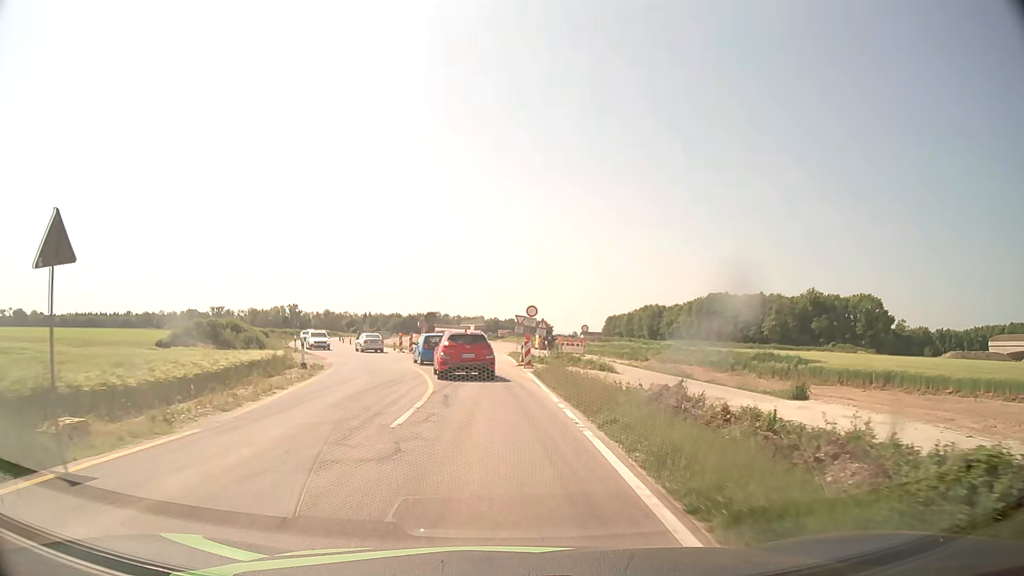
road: service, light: Day
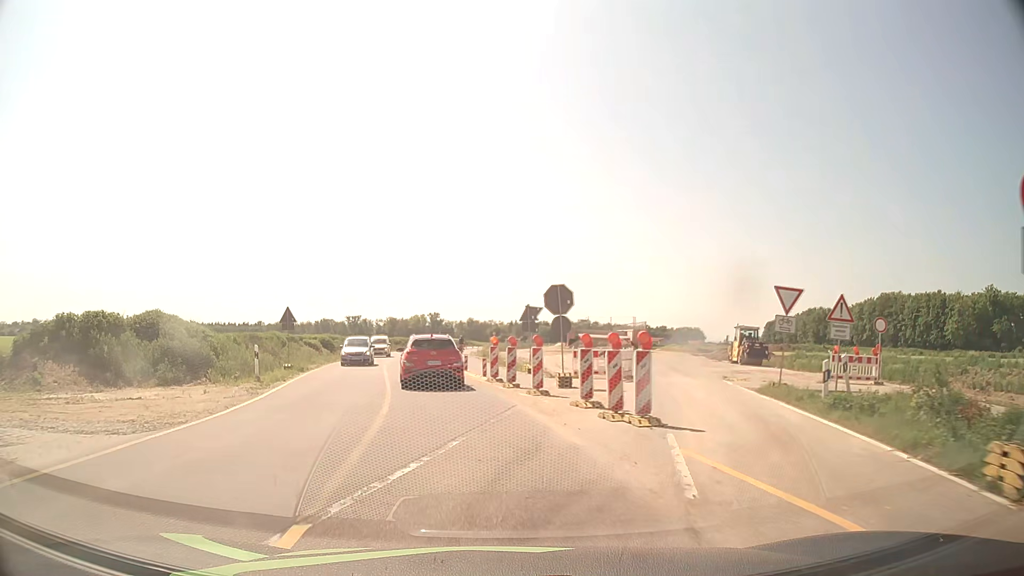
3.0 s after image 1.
(-2.3, +28.9) m; -13°
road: unclassified
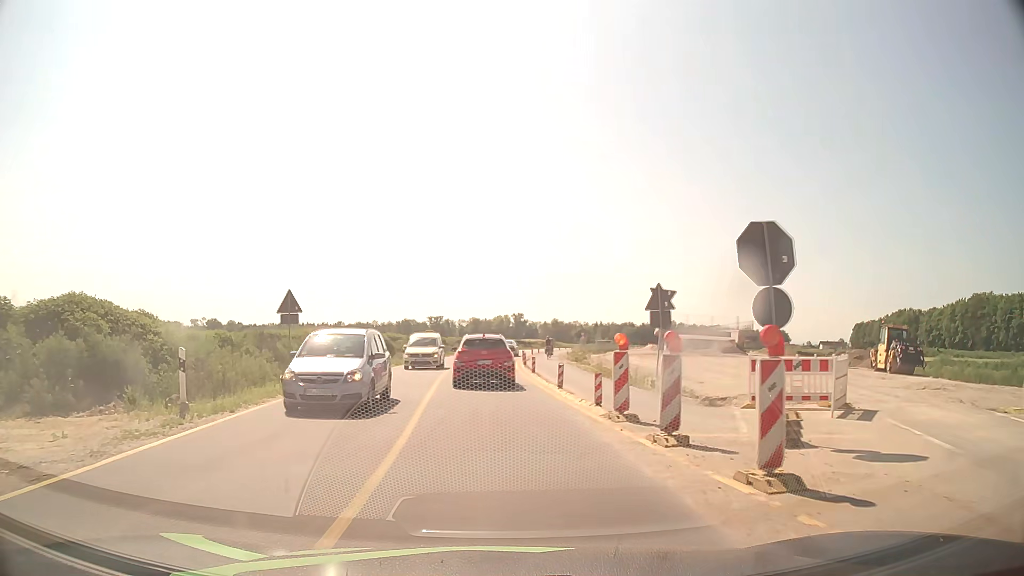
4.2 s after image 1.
(-0.7, +10.9) m; -8°
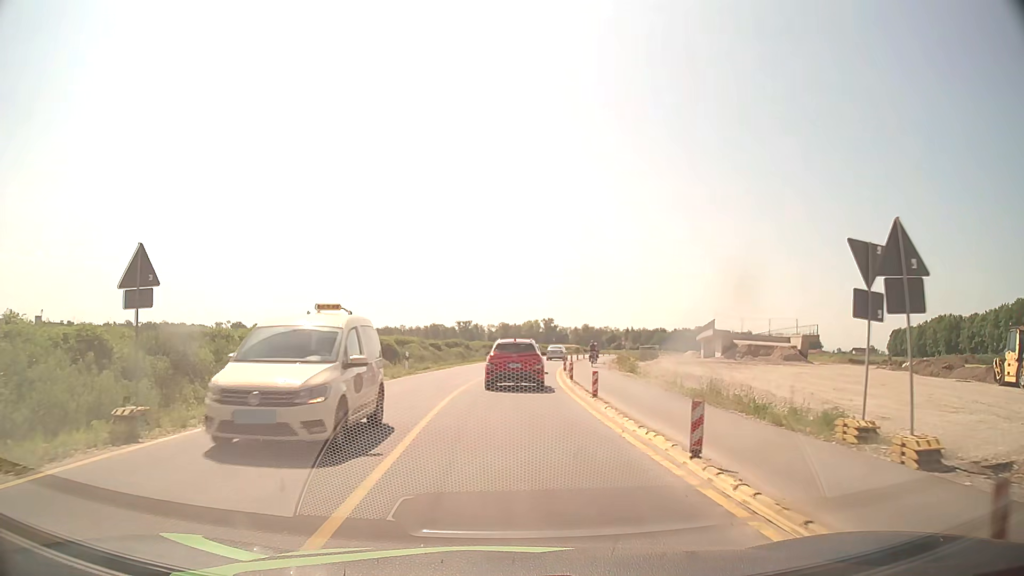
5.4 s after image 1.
(-0.2, +10.9) m; -2°
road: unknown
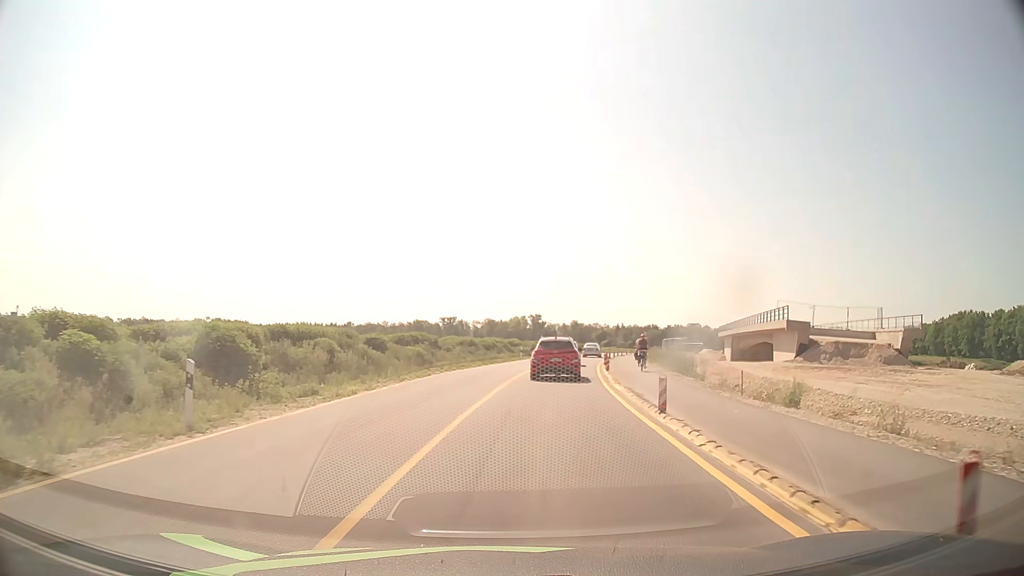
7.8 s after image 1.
(-0.2, +23.3) m; +1°
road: tertiary
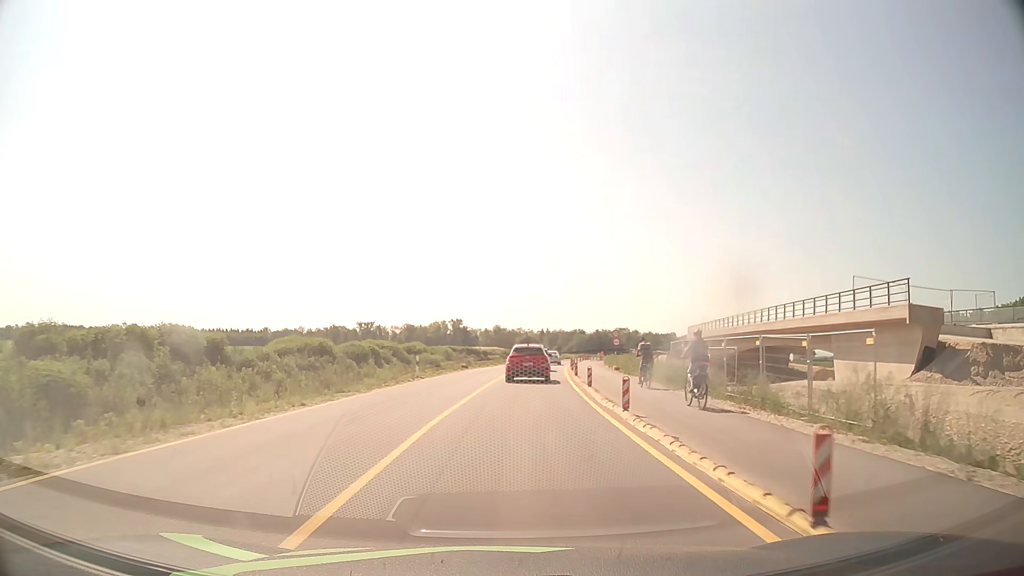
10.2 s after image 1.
(+1.7, +26.6) m; +7°
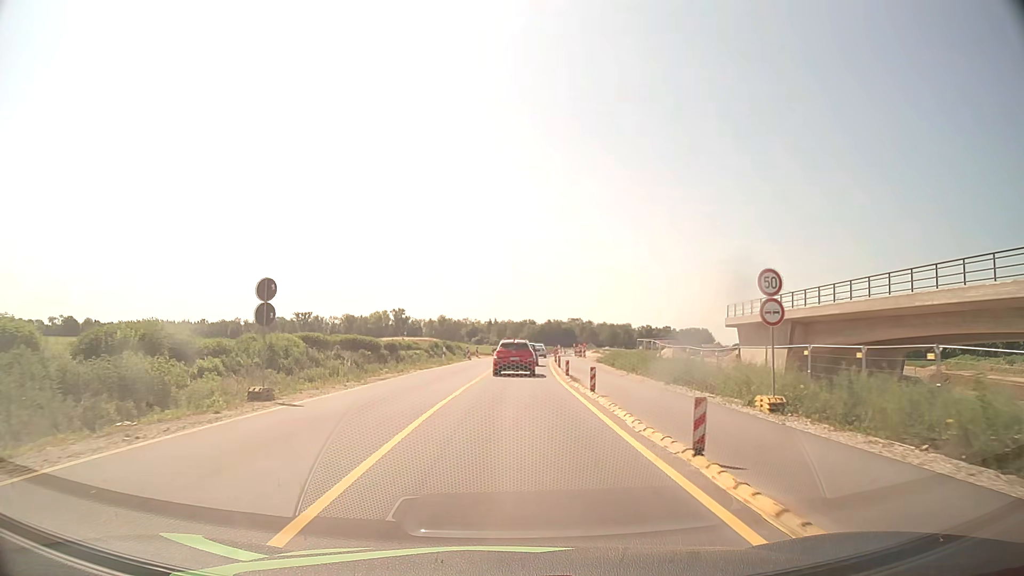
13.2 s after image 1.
(+1.4, +36.2) m; +4°
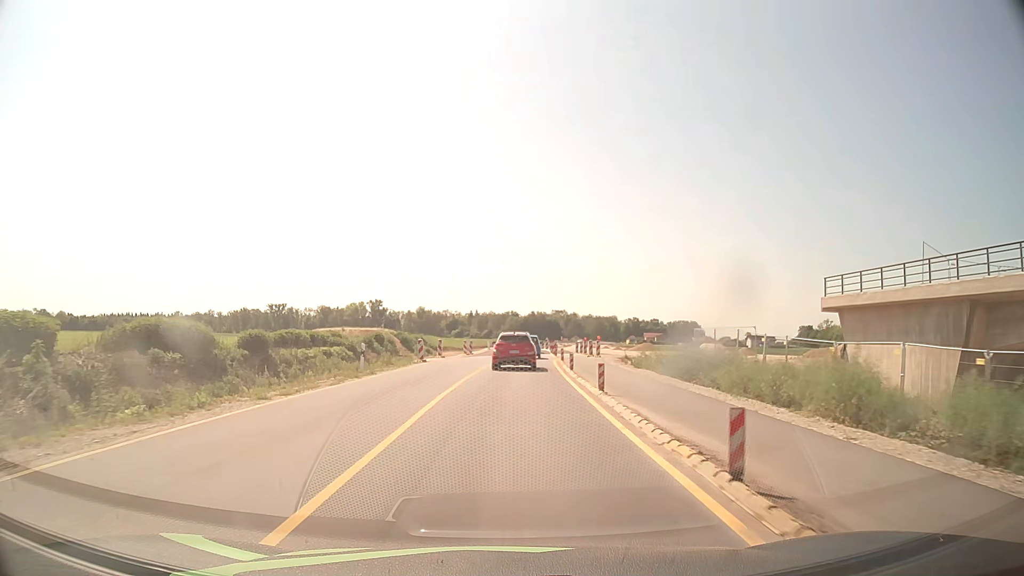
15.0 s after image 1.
(+0.2, +22.2) m; +1°
(0, +10) (0, +20) (0, +30) (+1, +40) (+1, +50) (+2, +60) (+2, +70) (+3, +80) (+3, +90) (+3, +100) m
